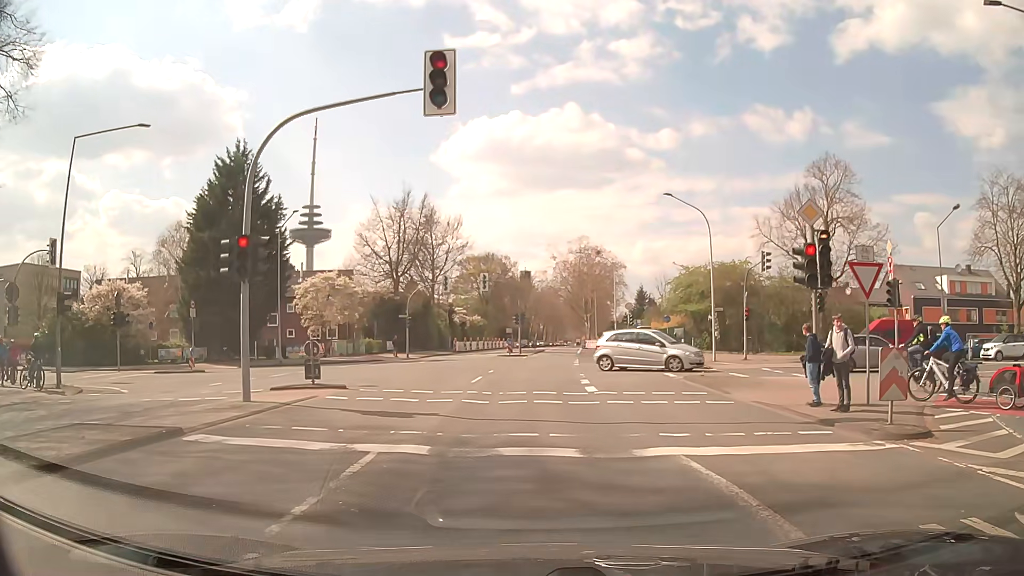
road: secondary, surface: asphalt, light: Day
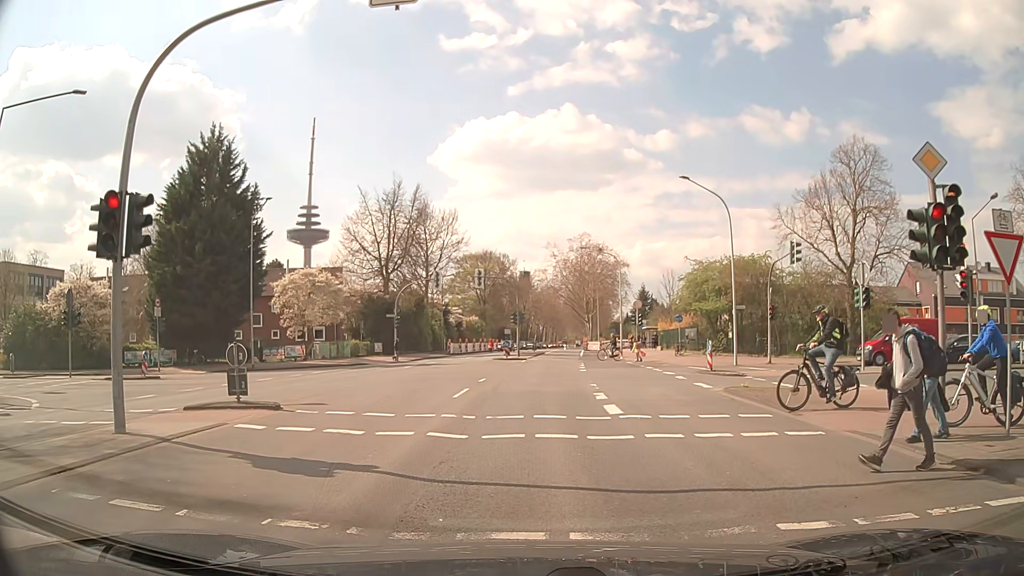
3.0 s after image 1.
(0.0, +4.3) m; +1°
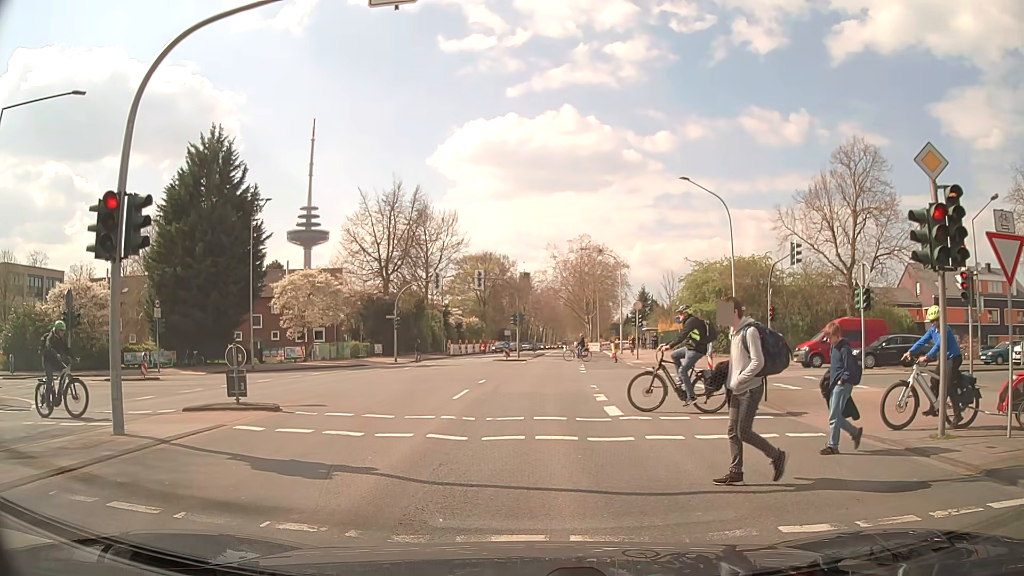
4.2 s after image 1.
(0.0, +0.1) m; 0°
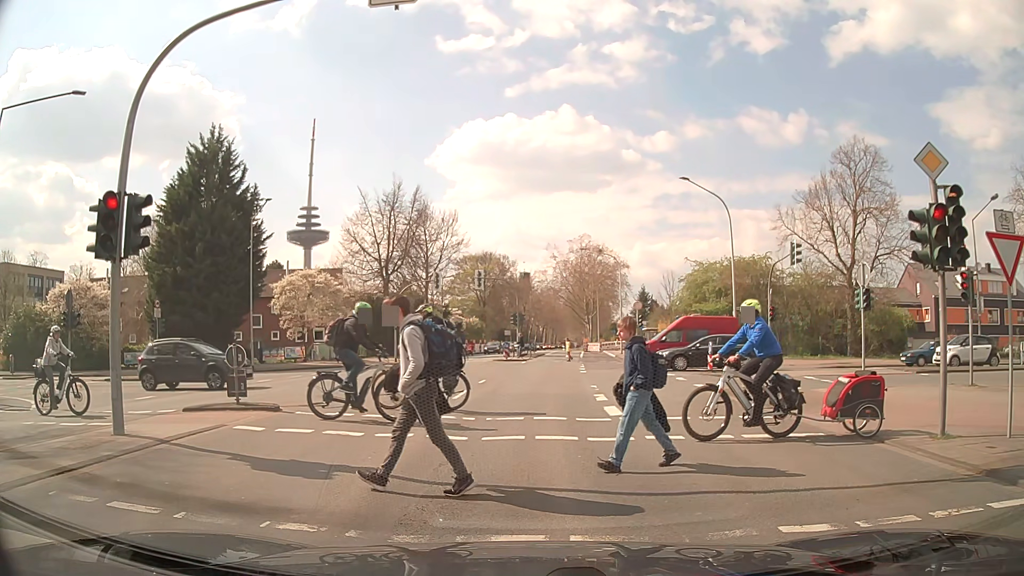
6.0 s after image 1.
(0.0, 0.0) m; 0°
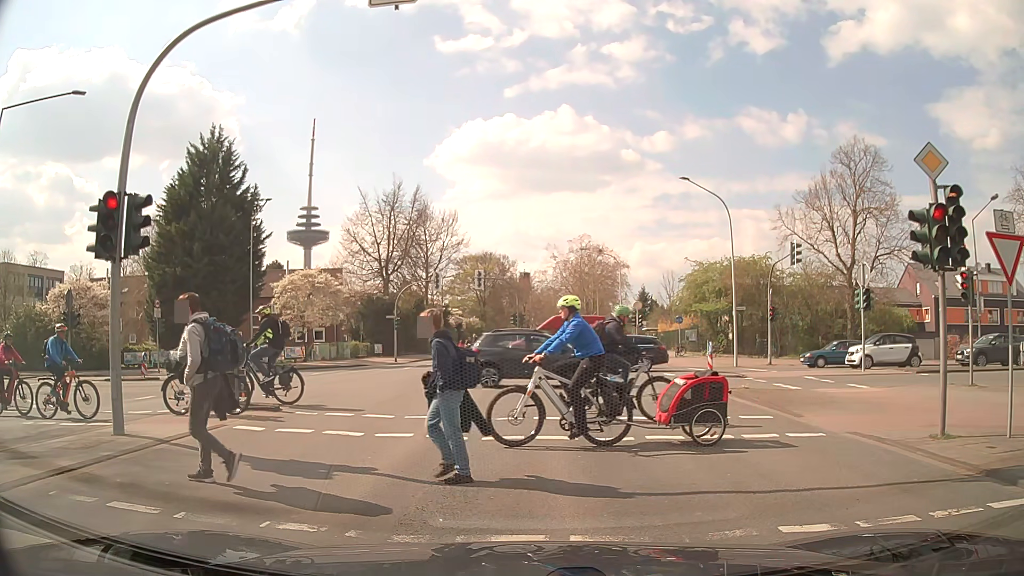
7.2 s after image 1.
(0.0, 0.0) m; 0°
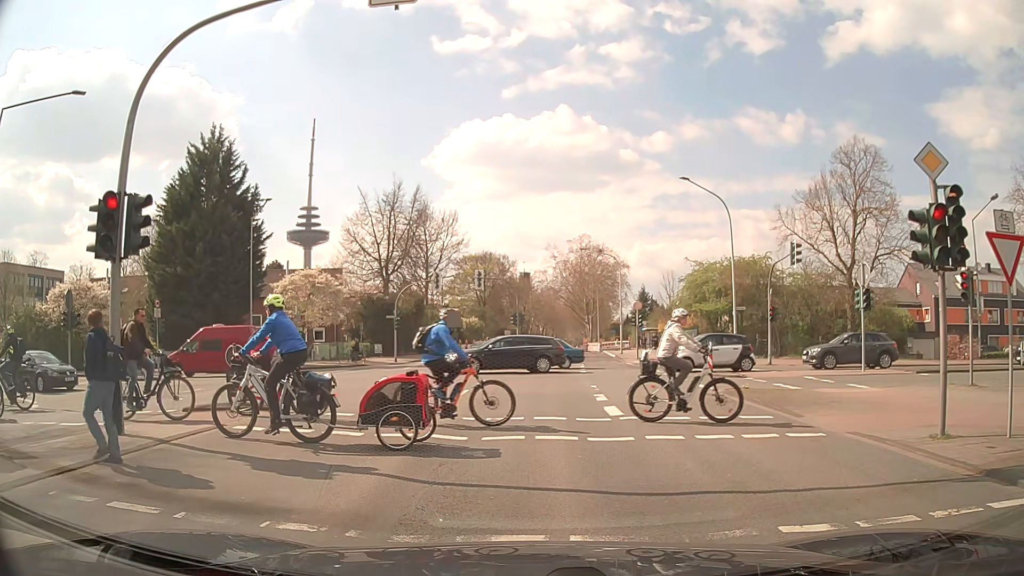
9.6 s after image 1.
(0.0, 0.0) m; 0°
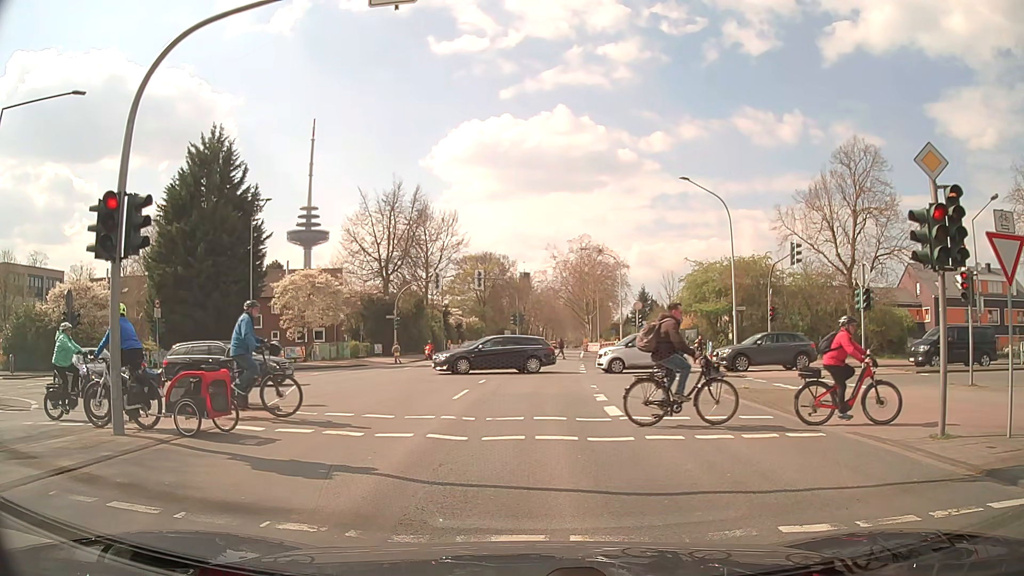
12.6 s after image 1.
(0.0, 0.0) m; 0°
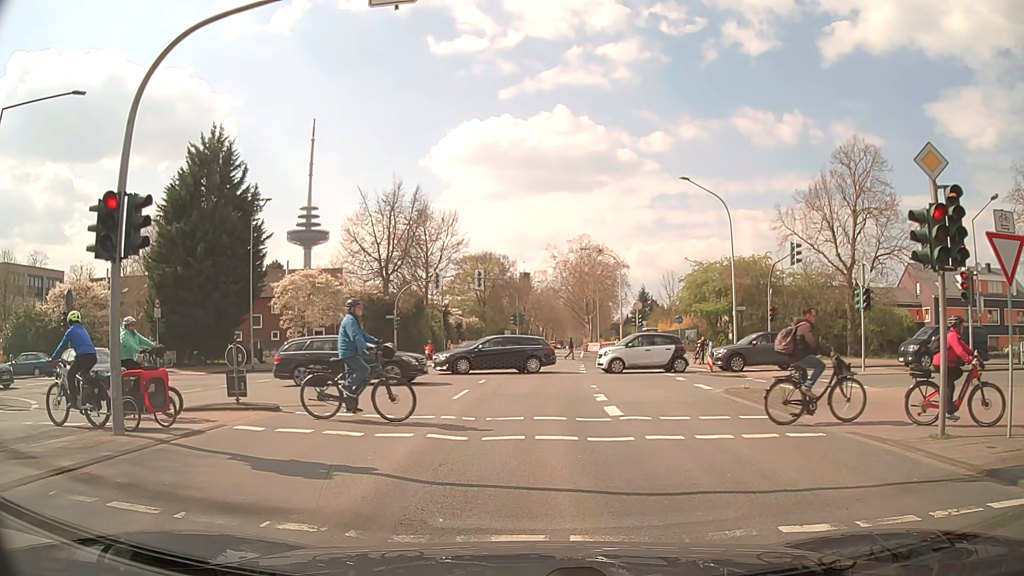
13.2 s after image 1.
(0.0, 0.0) m; 0°
(0, +10) (0, +20) (0, +30) (+1, +40) (+1, +50) (+2, +60) (+2, +70) (+3, +80) (+4, +90) (+4, +100) m
